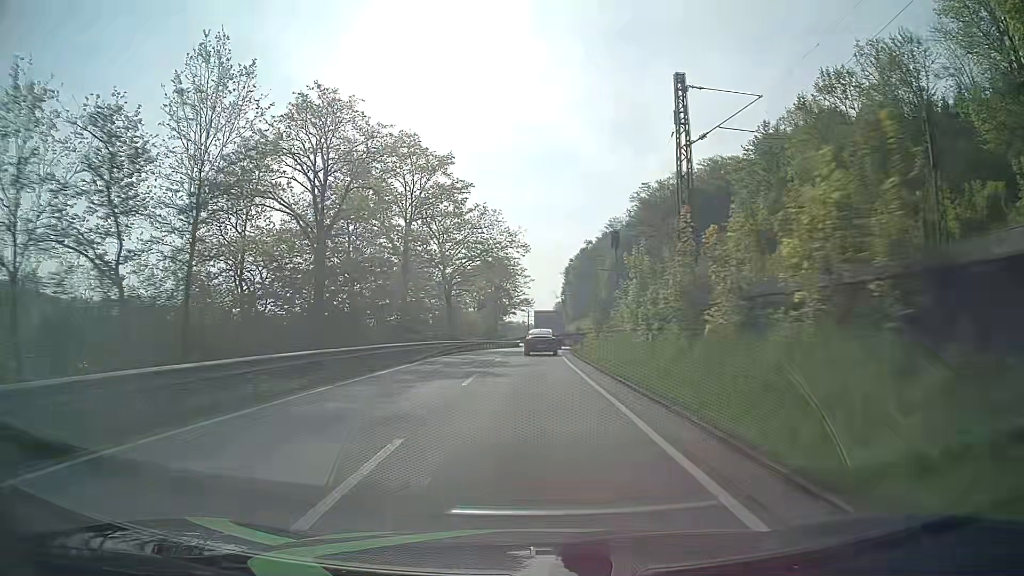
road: primary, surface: asphalt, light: Day
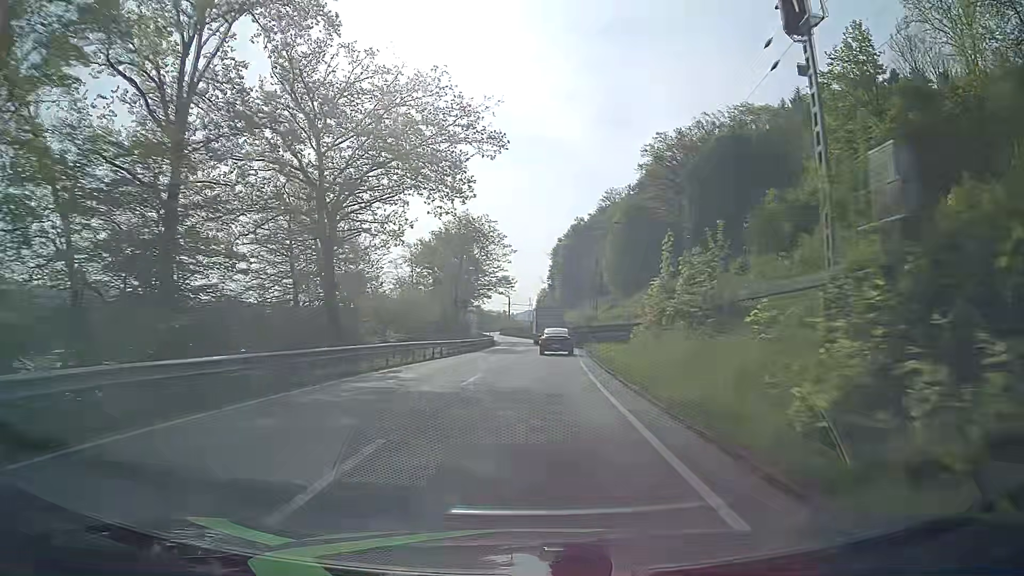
(+0.1, +36.3) m; +1°
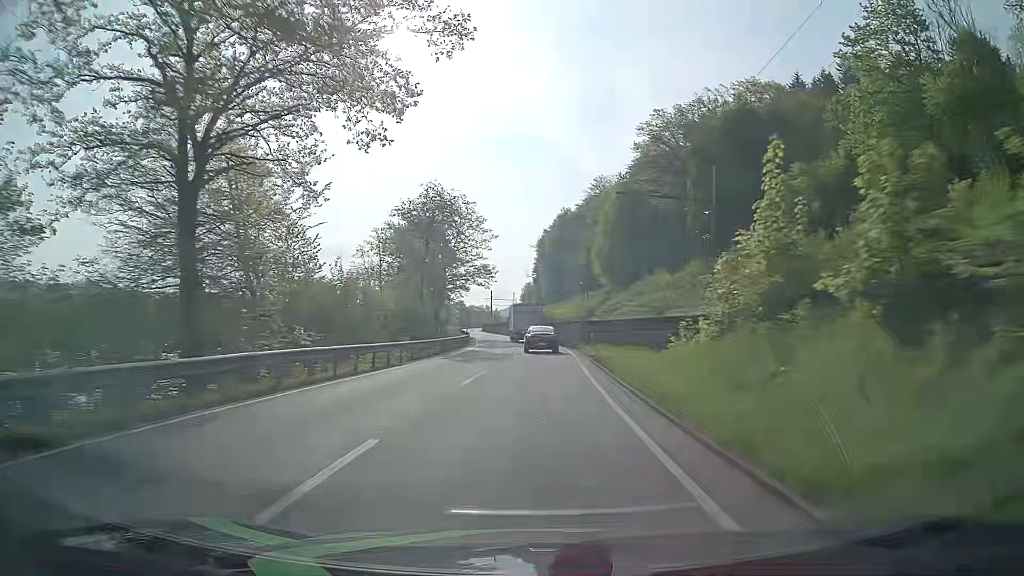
(+0.1, +12.1) m; +2°
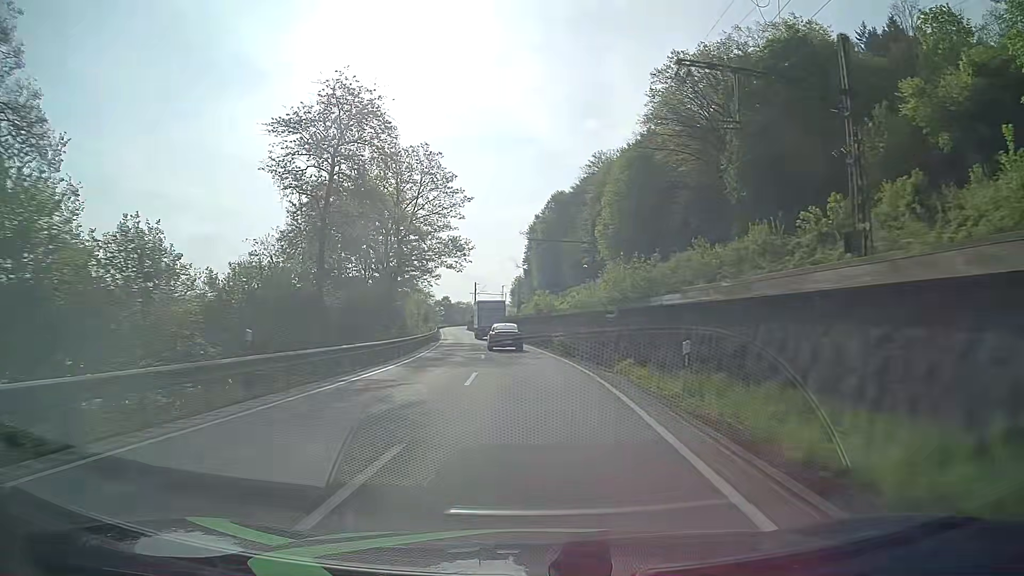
(+0.2, +24.1) m; 0°
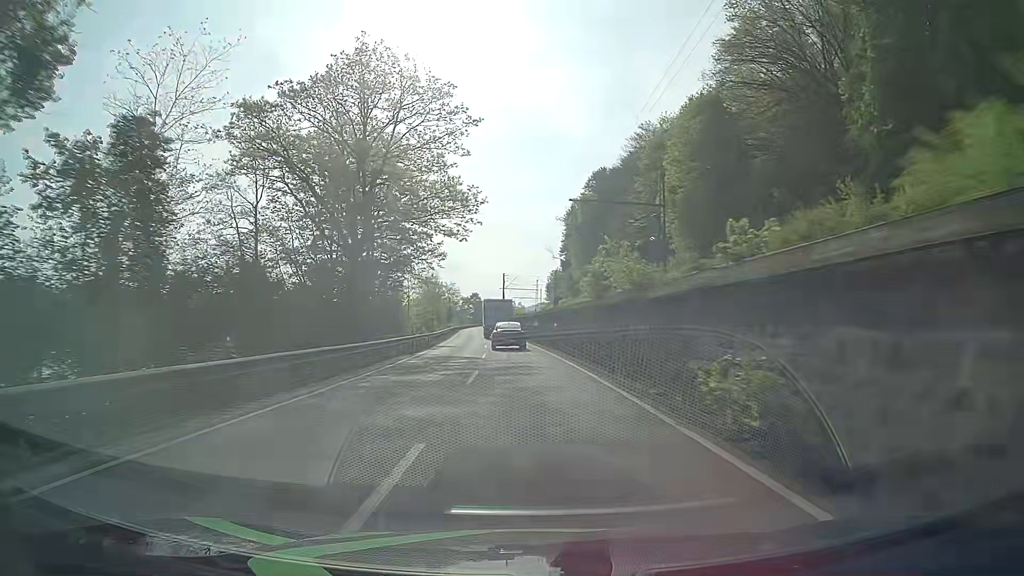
(-0.6, +24.1) m; -3°
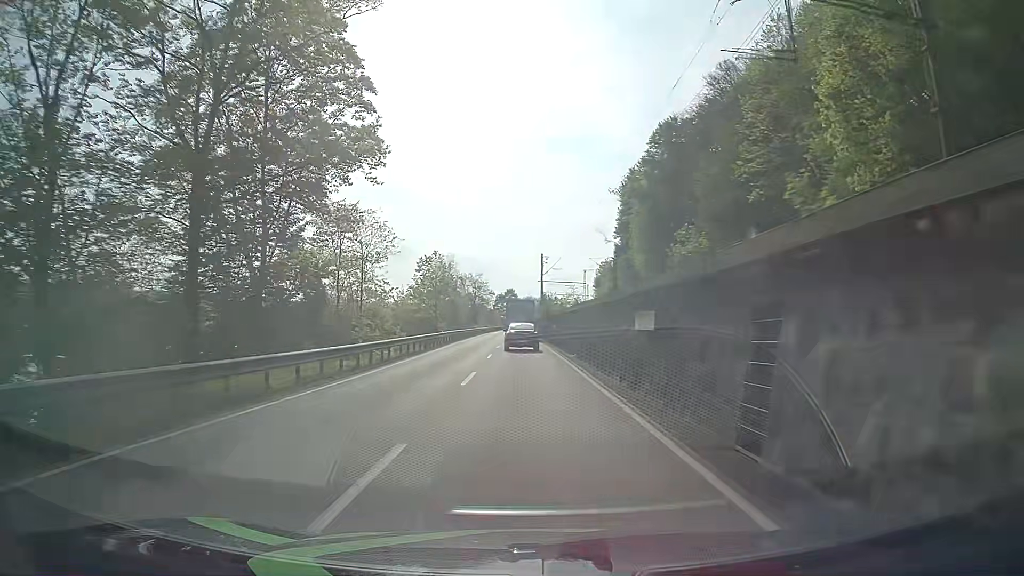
(-1.0, +36.0) m; -4°
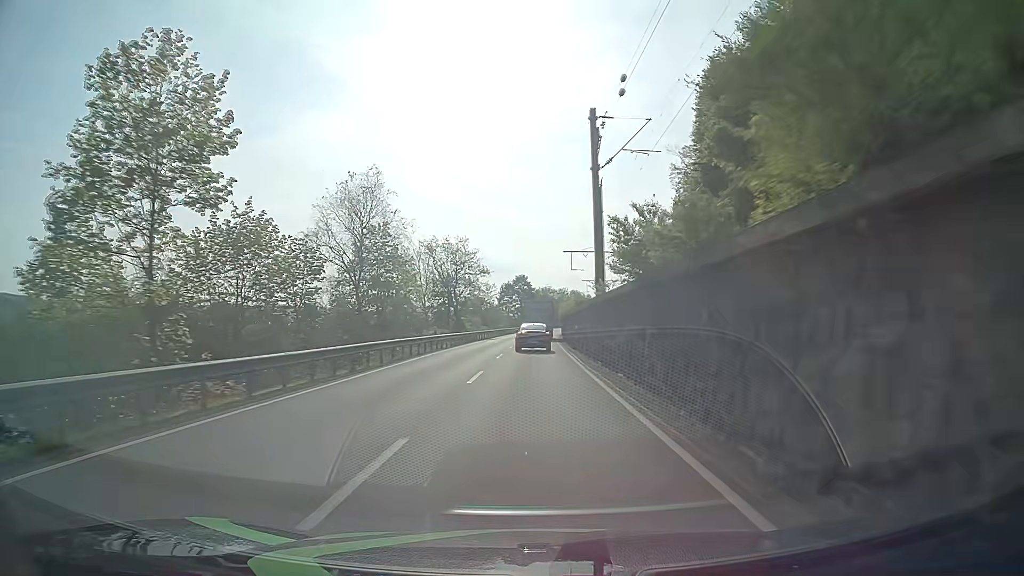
(-0.9, +59.3) m; -1°
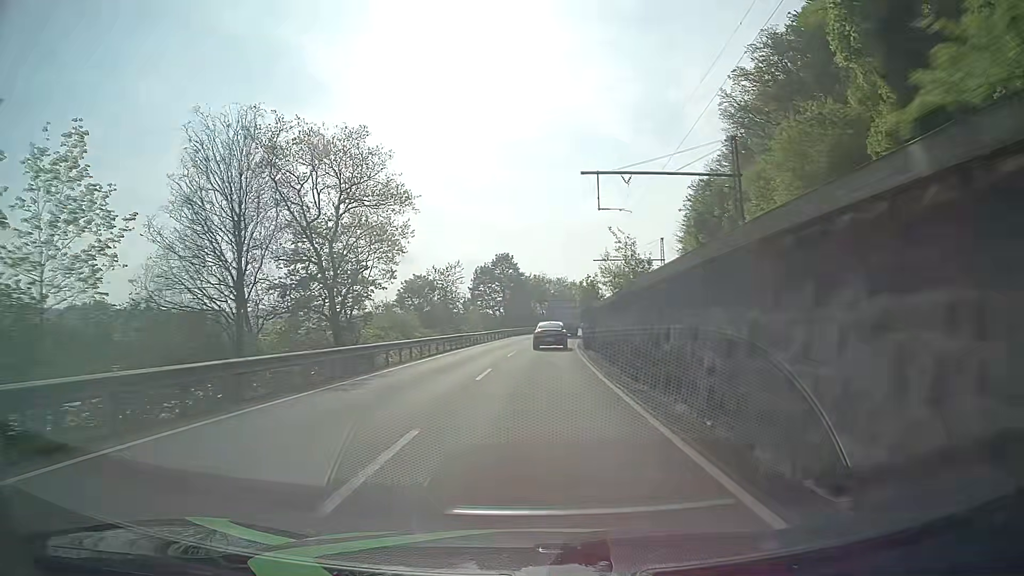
(+0.1, +46.9) m; +1°
(0, +10) (0, +20) (0, +30) (+1, +40) (+1, +50) (+2, +60) (+3, +70) (+4, +80) (+5, +90) (+7, +100) m
